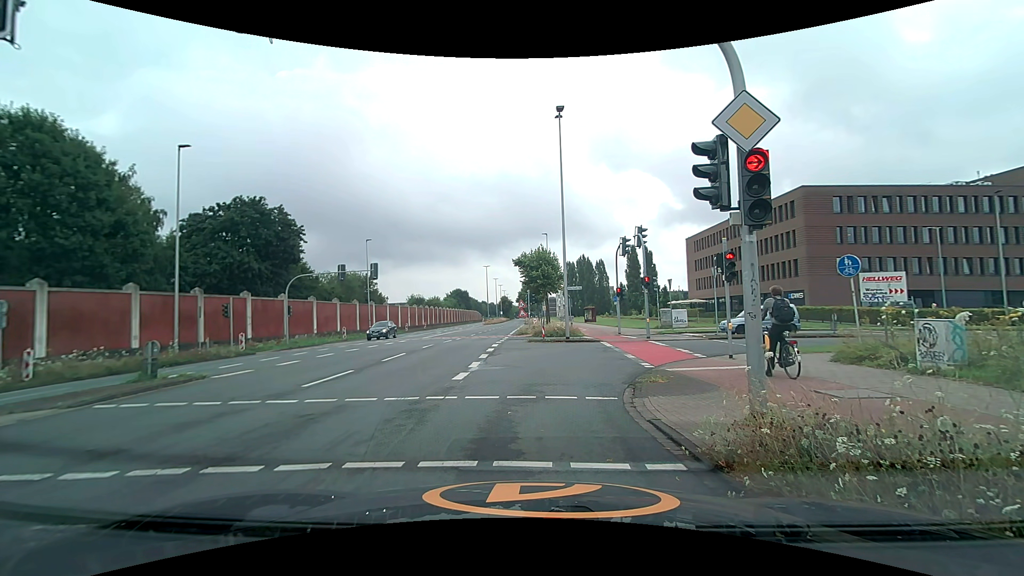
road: secondary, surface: asphalt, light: Day
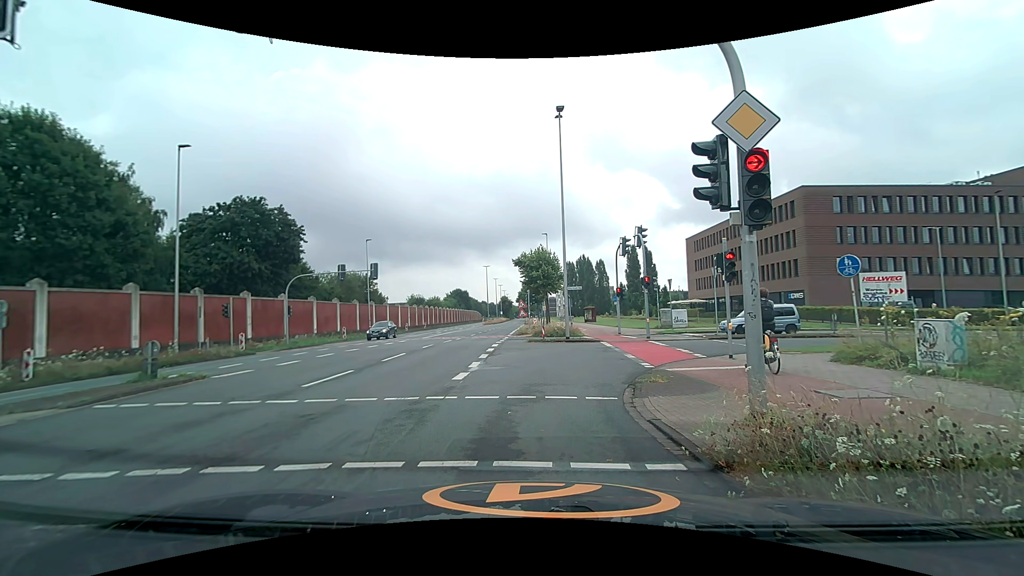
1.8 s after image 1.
(0.0, 0.0) m; 0°
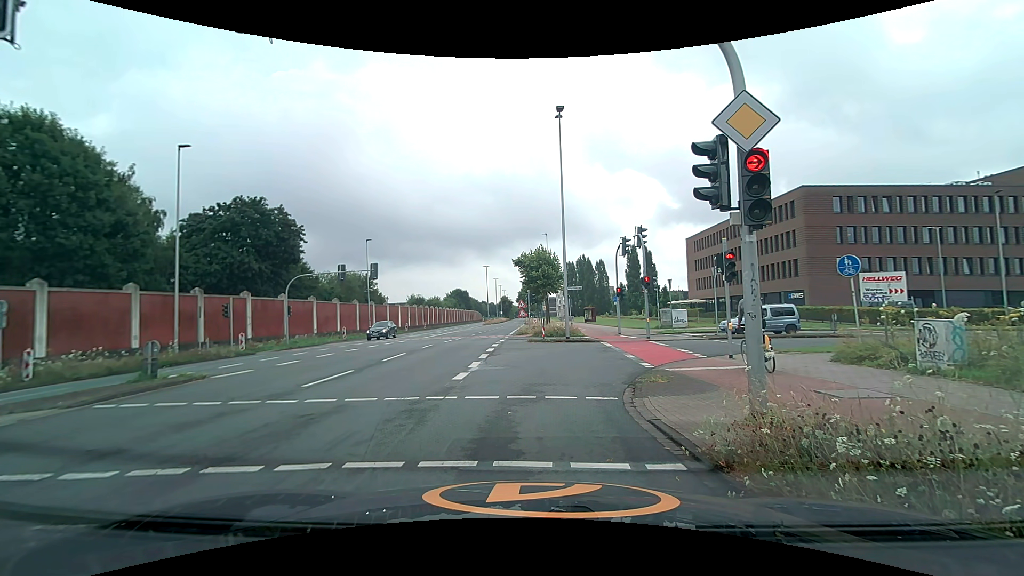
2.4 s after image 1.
(0.0, 0.0) m; 0°
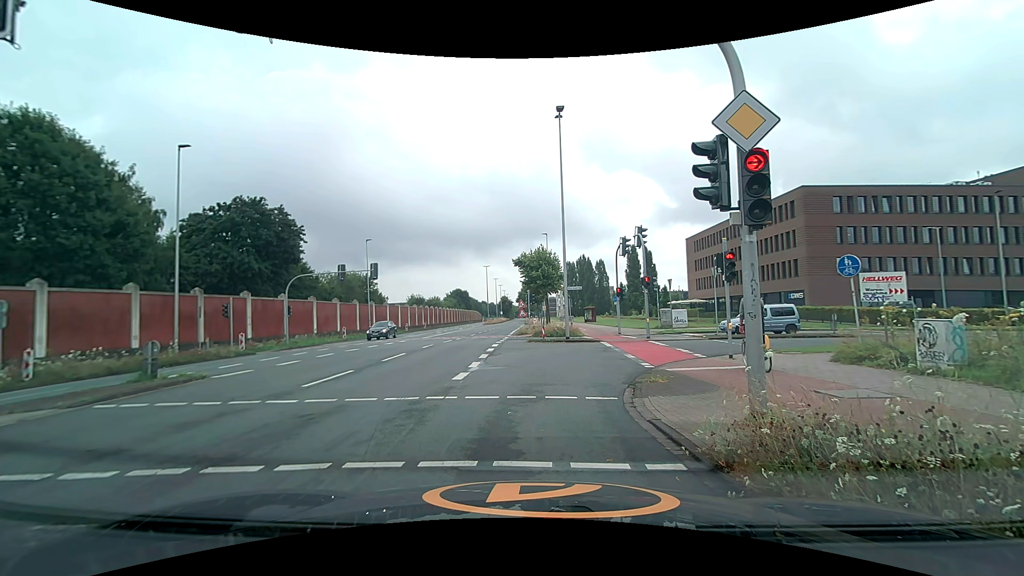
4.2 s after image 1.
(0.0, 0.0) m; 0°
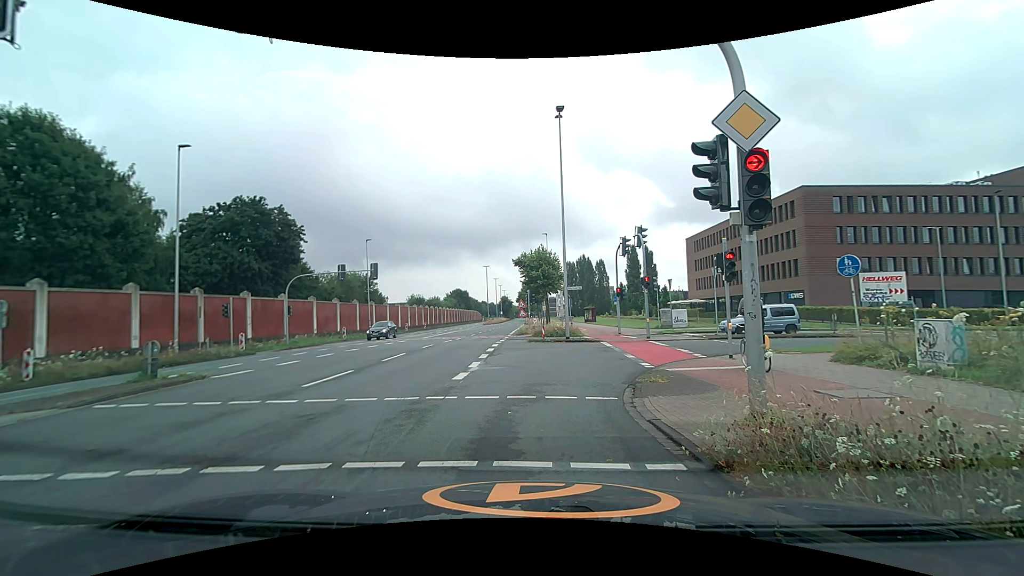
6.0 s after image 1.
(0.0, 0.0) m; 0°
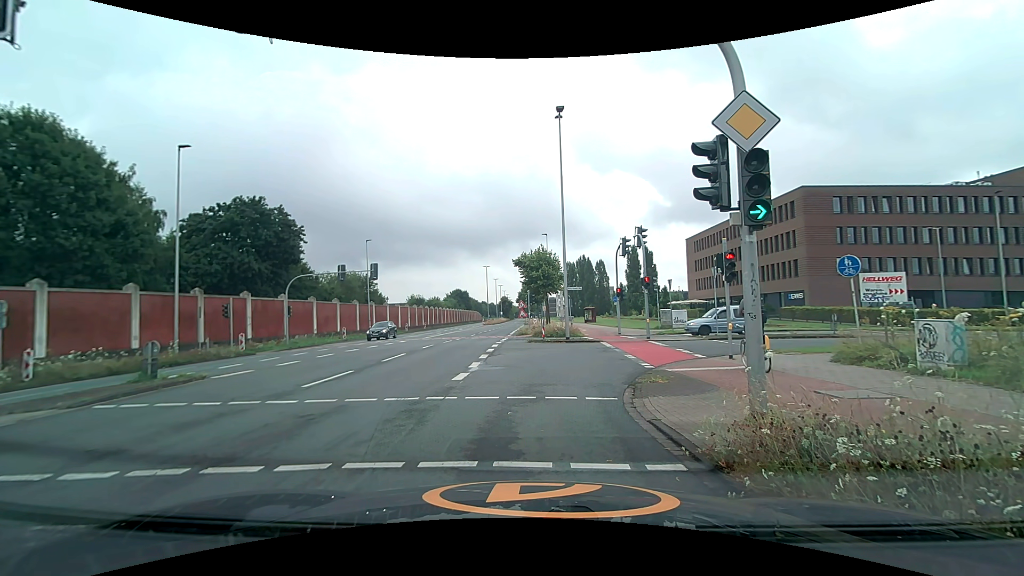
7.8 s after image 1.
(0.0, 0.0) m; 0°
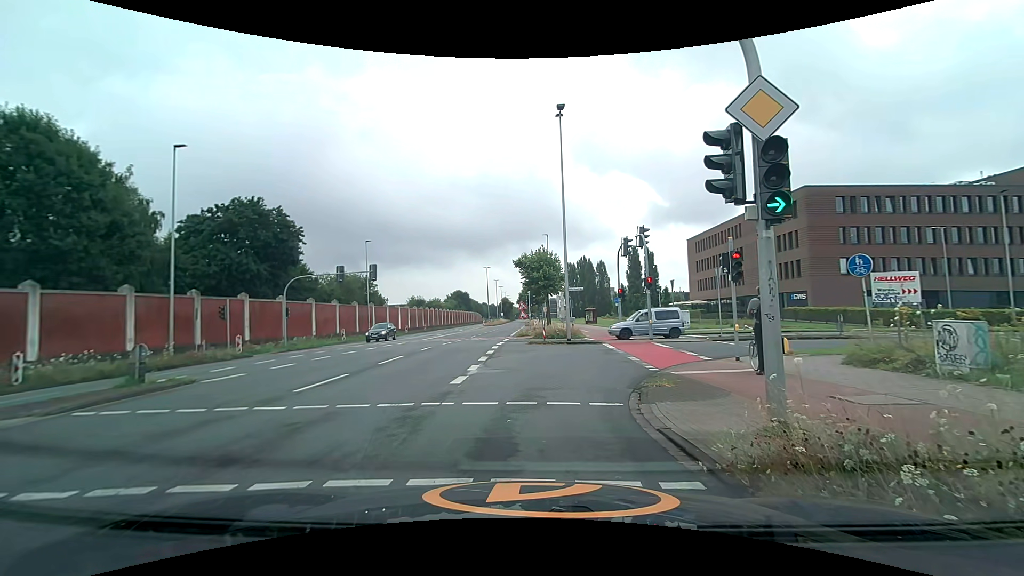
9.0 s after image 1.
(0.0, +0.5) m; 0°
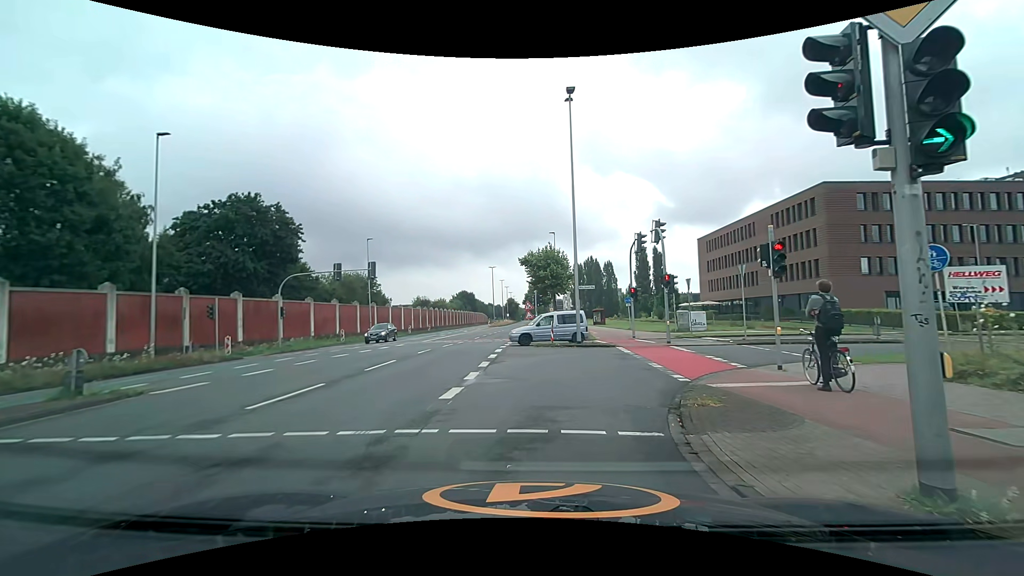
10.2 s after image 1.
(0.0, +2.2) m; -1°
